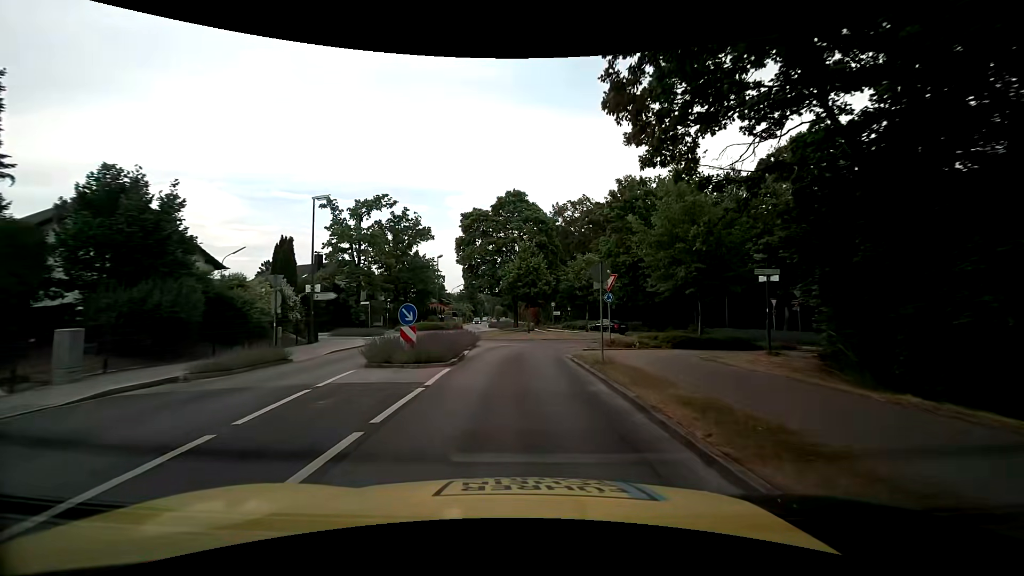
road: tertiary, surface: asphalt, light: Day
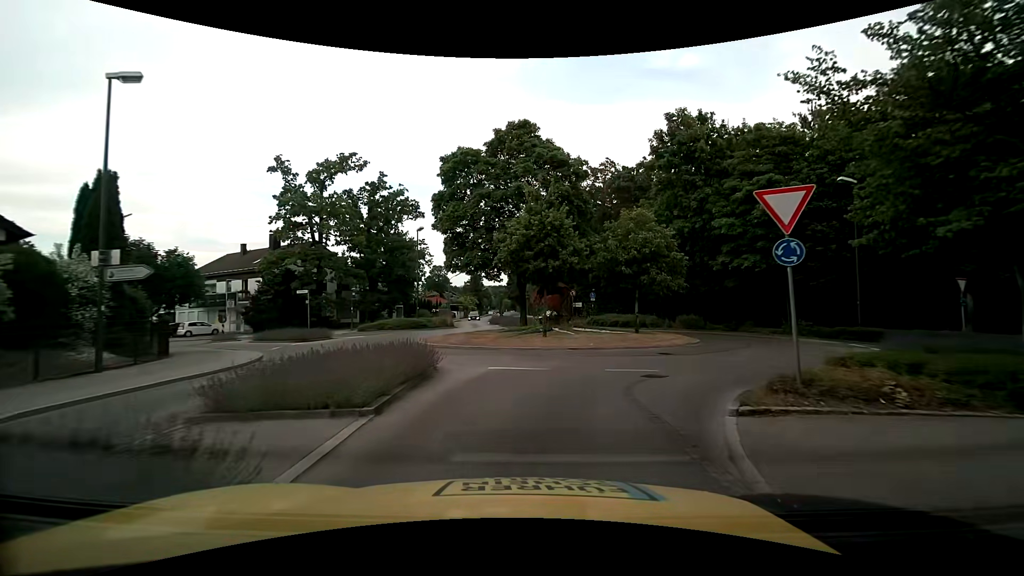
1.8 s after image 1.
(-0.1, +14.3) m; -1°
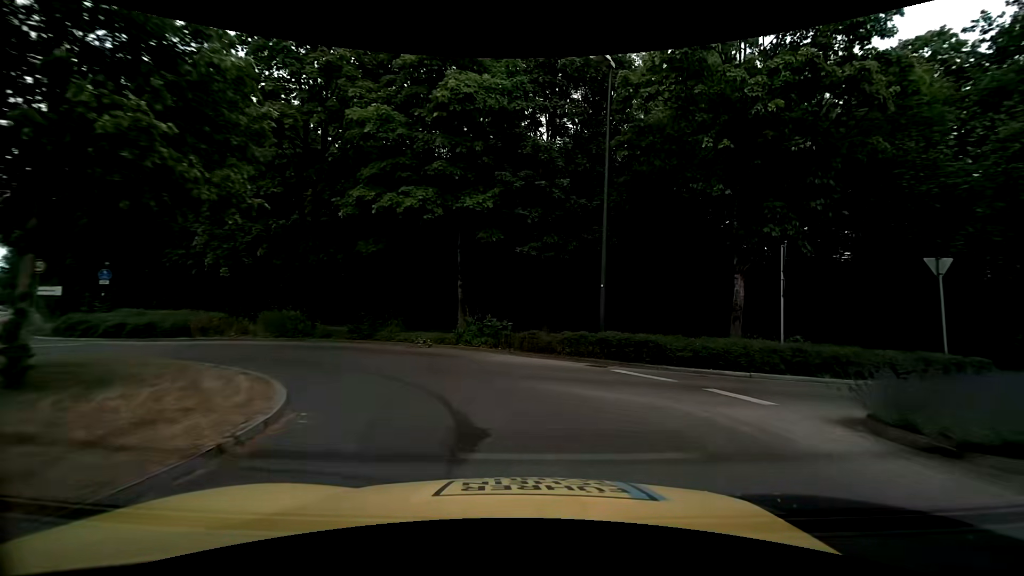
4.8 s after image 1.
(+4.7, +17.2) m; +44°
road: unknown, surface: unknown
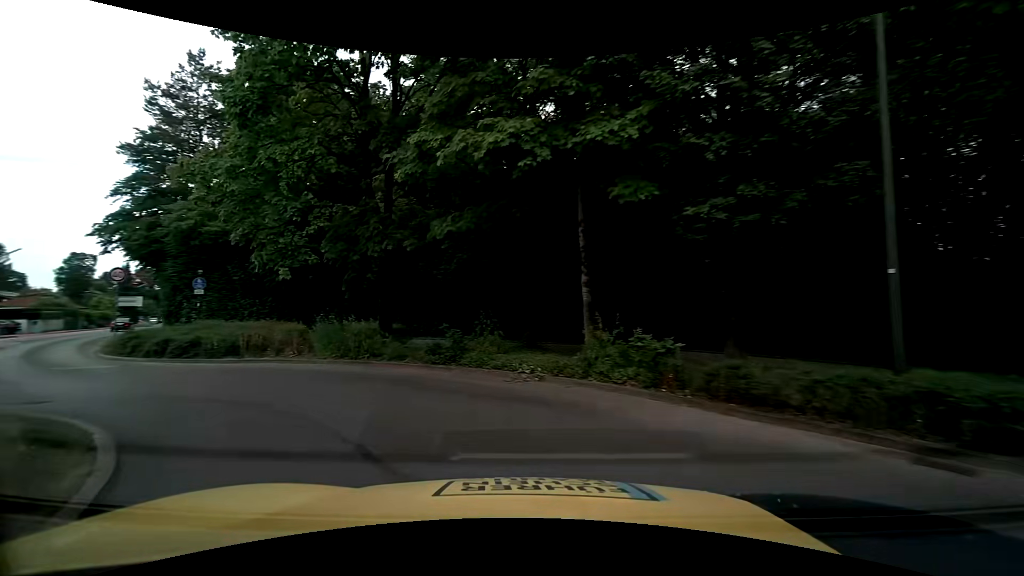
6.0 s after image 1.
(-0.6, +6.1) m; -15°
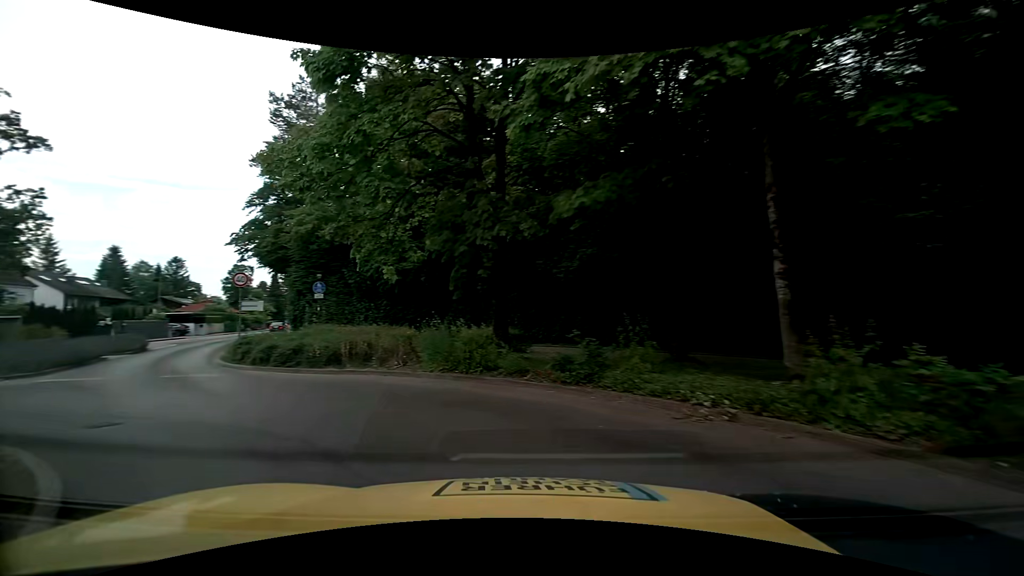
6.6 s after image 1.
(-0.3, +2.9) m; -14°
